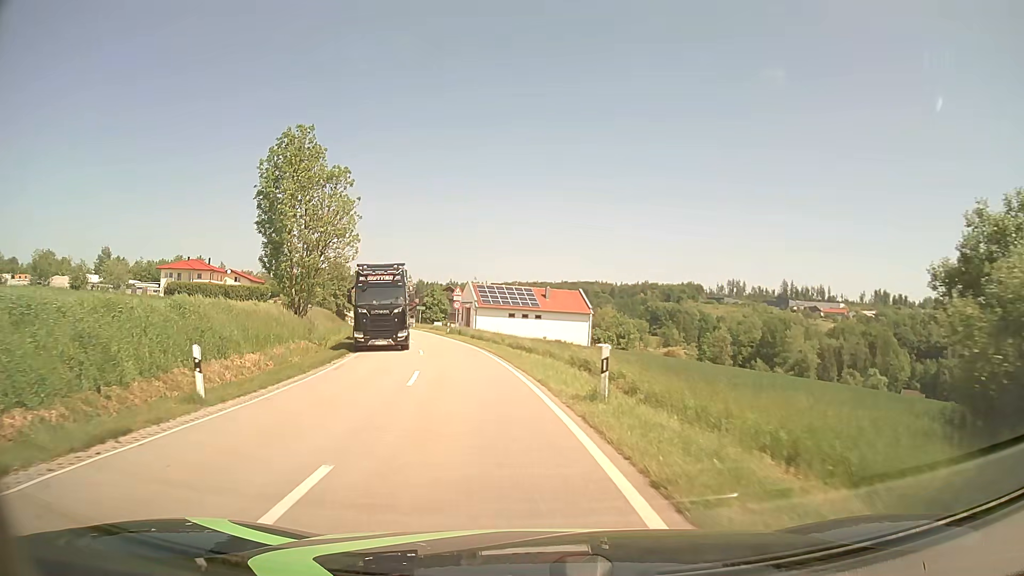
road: tertiary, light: Day
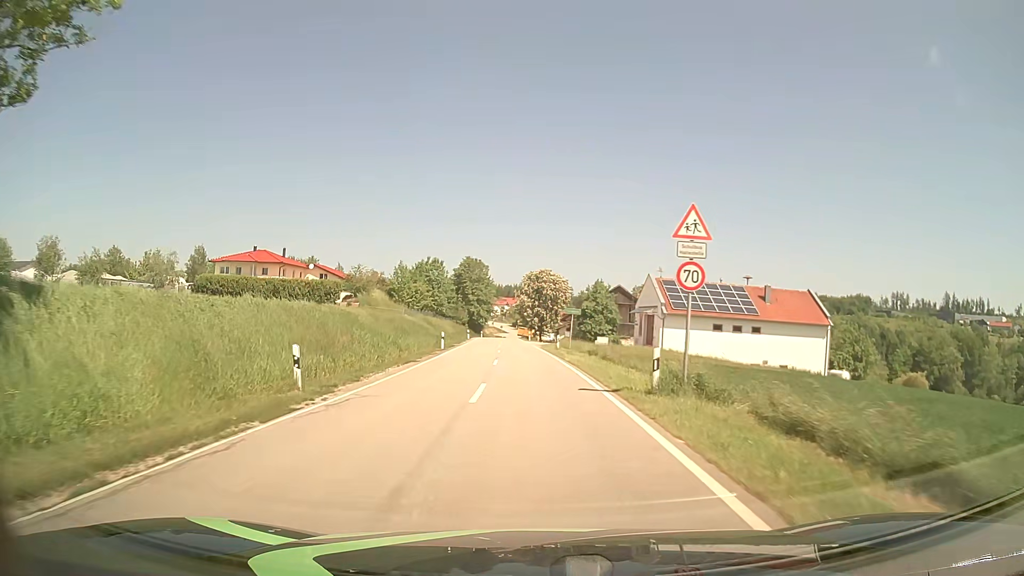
(-5.4, +38.6) m; -14°
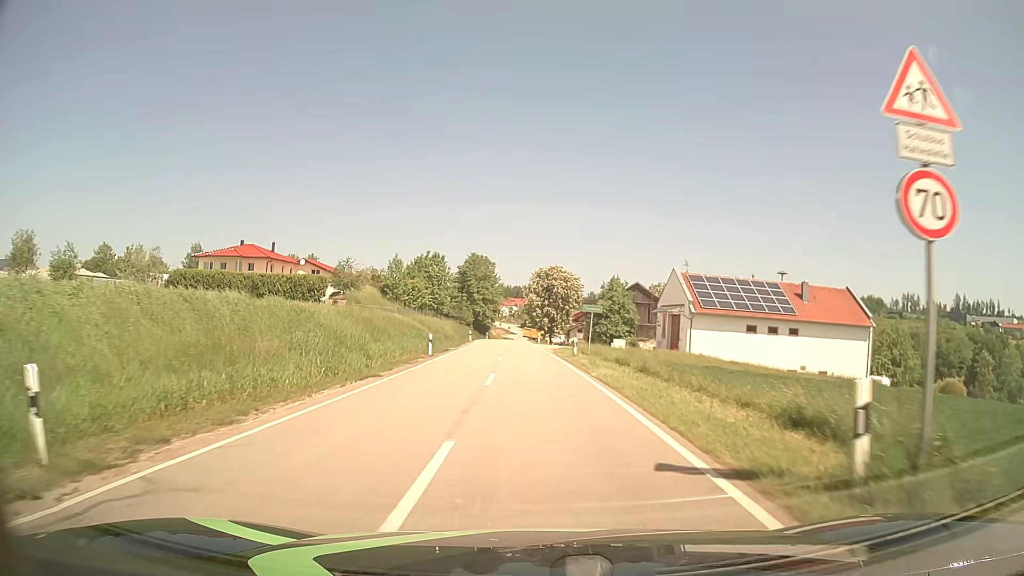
(-0.1, +8.4) m; -1°
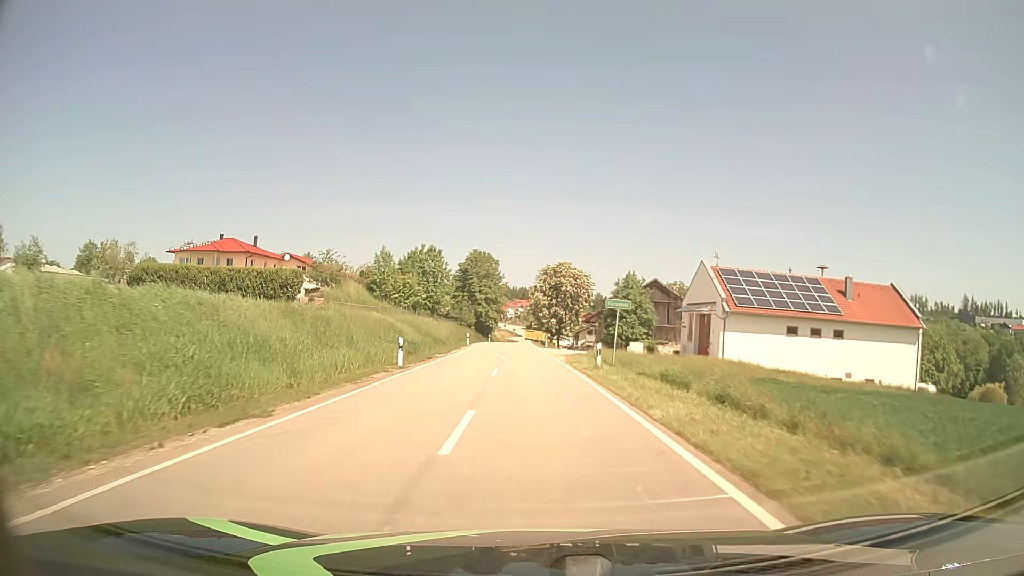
(0.0, +8.8) m; 0°
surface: asphalt
(0, +10) (0, +20) (0, +30) (-1, +40) (-1, +50) (-1, +60) (-1, +70) (-2, +80) (-2, +90) (-1, +100) m
